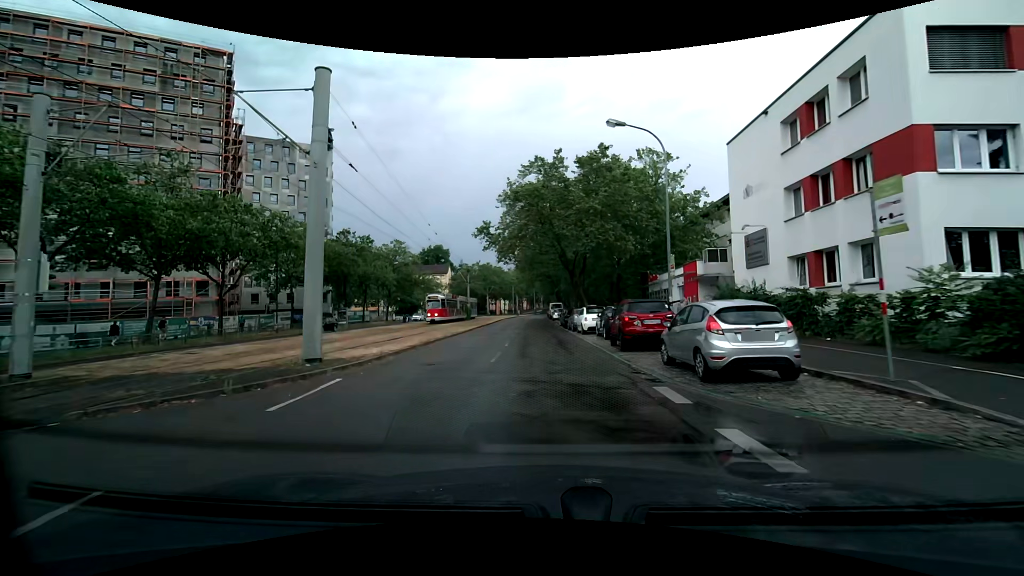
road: tertiary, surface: asphalt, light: Day
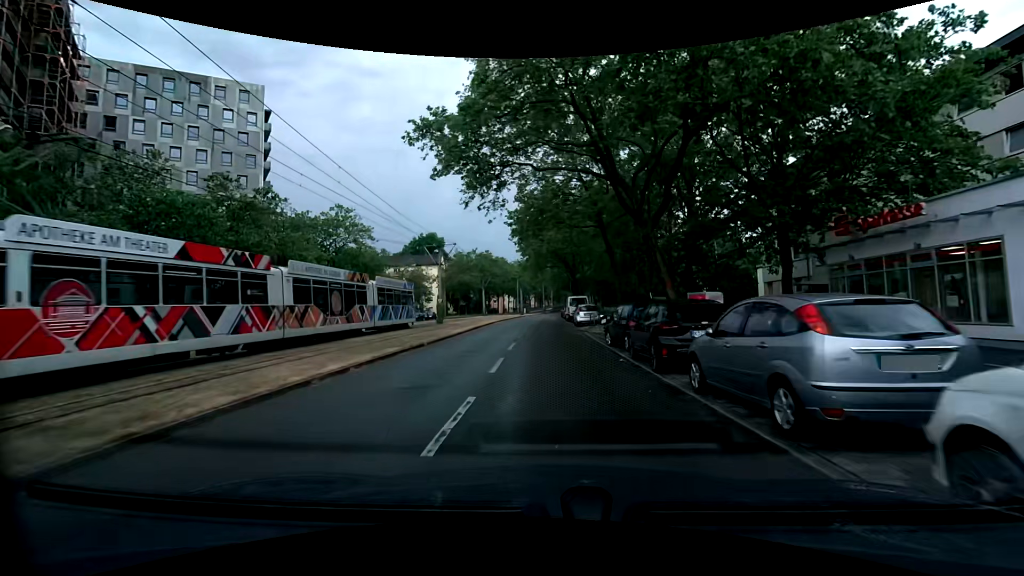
(-0.8, +26.3) m; -2°
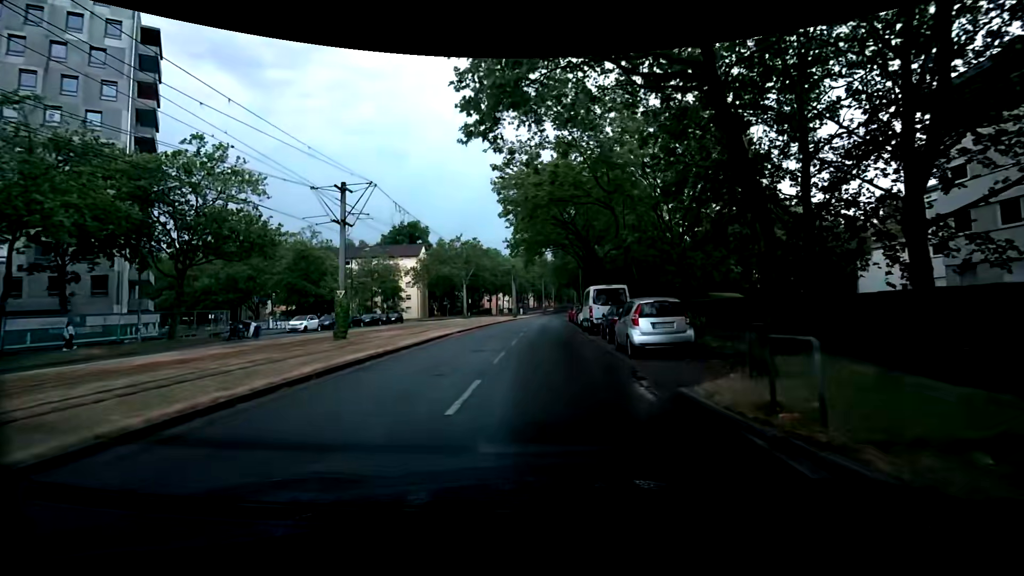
(+0.2, +22.1) m; 0°
(0, +10) (0, +20) (0, +30) (0, +40) (0, +50) (+1, +60) (+1, +70) (+2, +80) (+2, +90) (+3, +100) m
